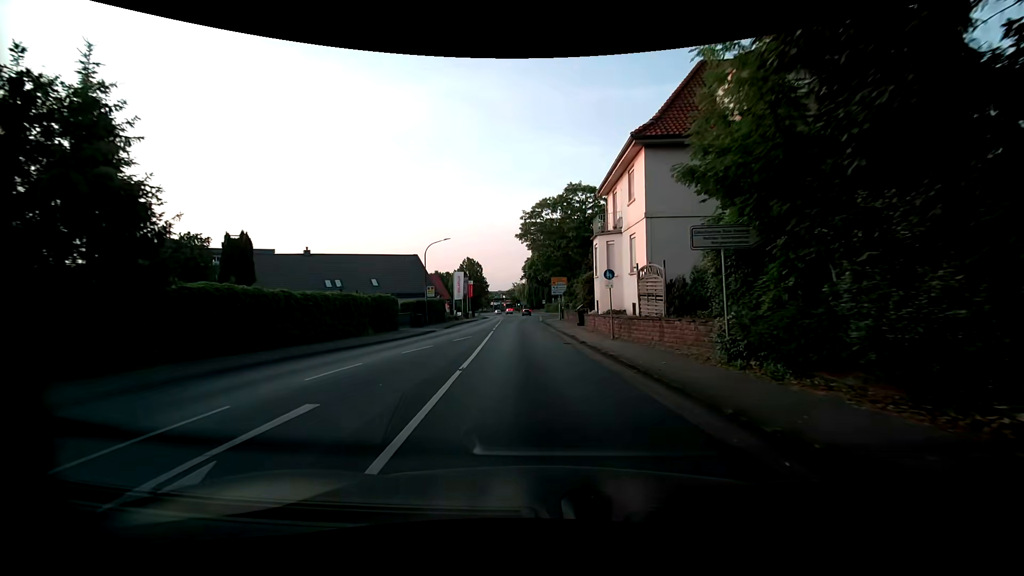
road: primary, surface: asphalt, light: Day
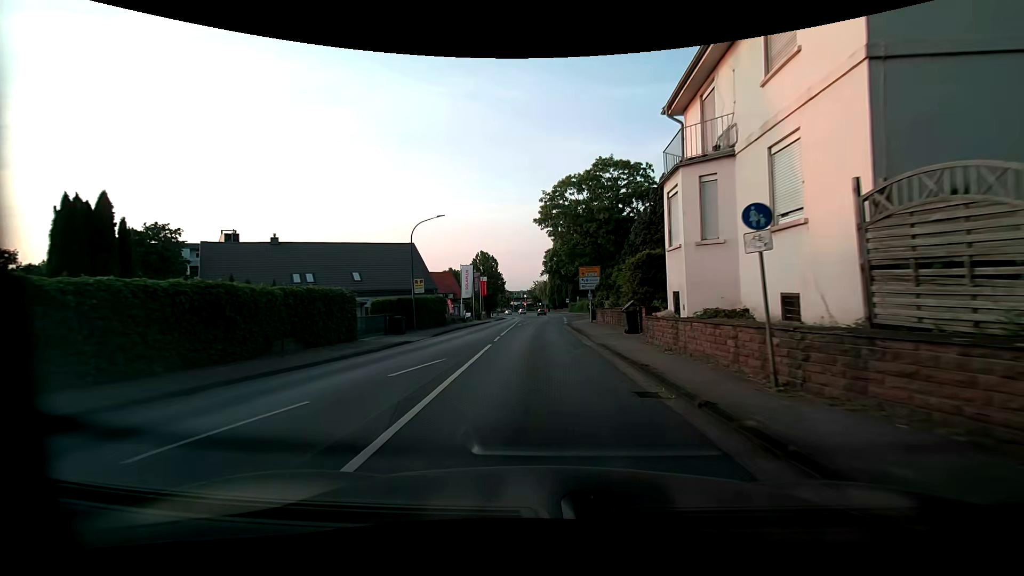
(-0.1, +11.9) m; -1°
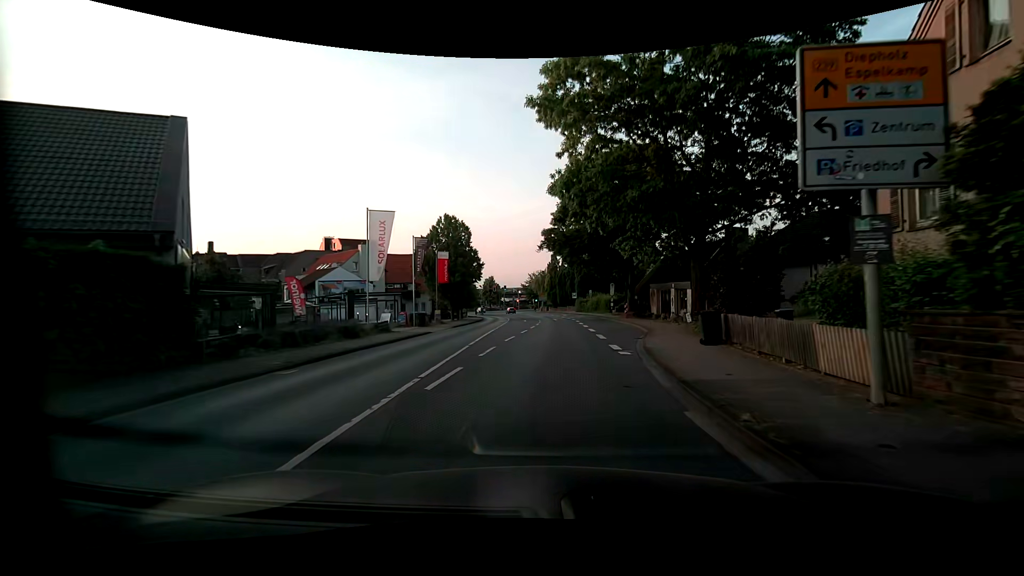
(-0.8, +33.5) m; 0°
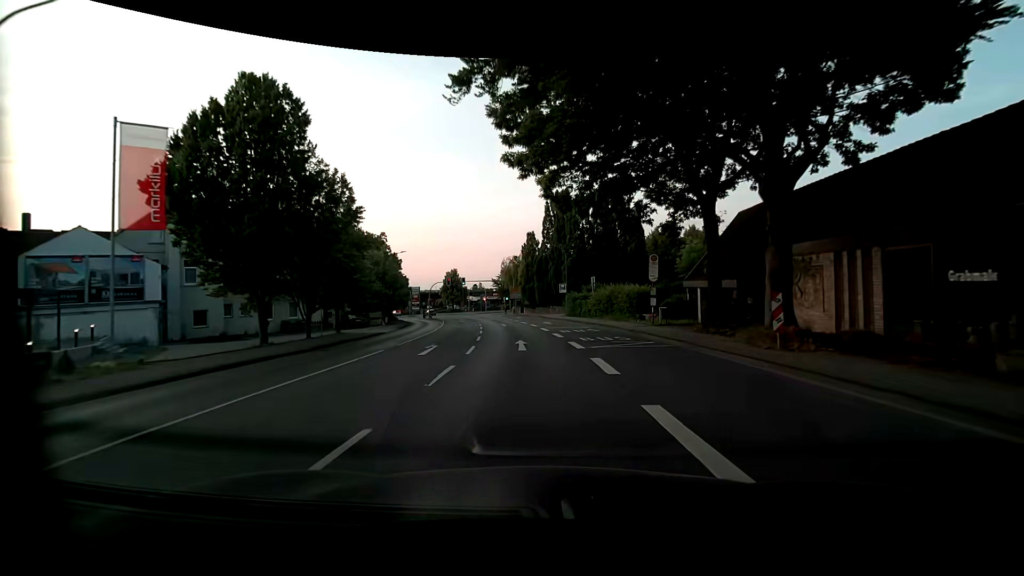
(+1.3, +35.1) m; +3°
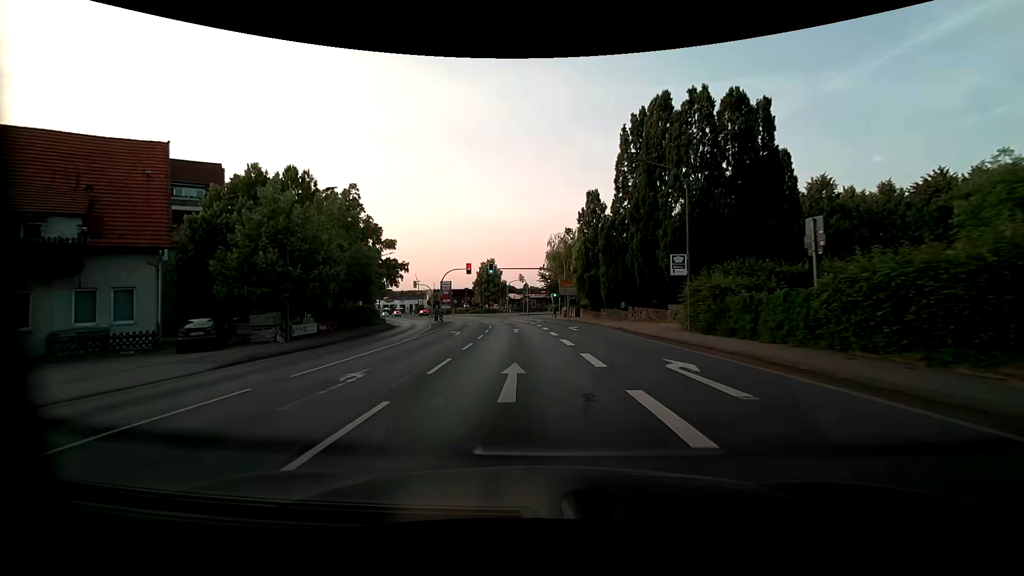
(-1.5, +29.0) m; -6°
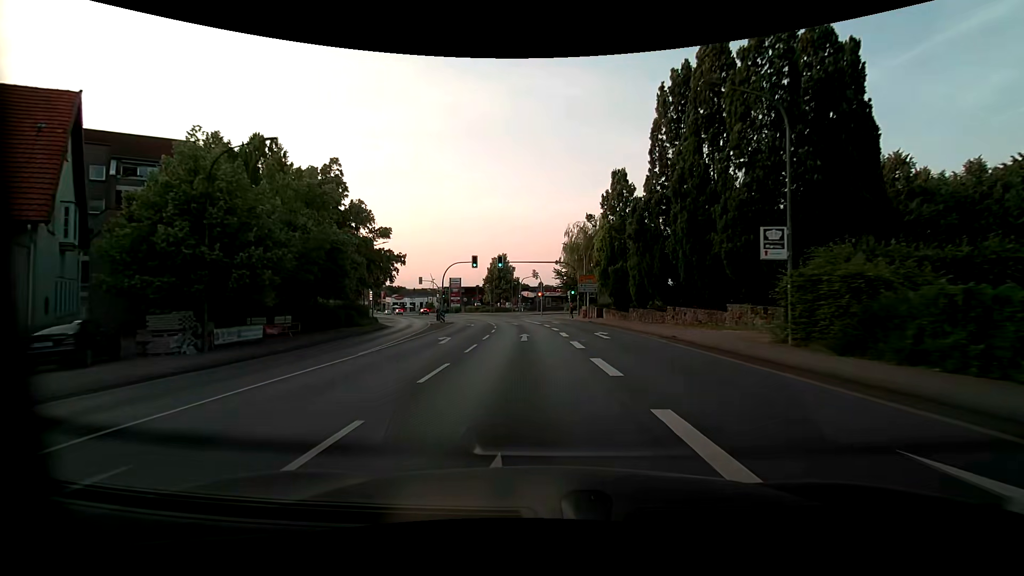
(-0.1, +7.5) m; -2°
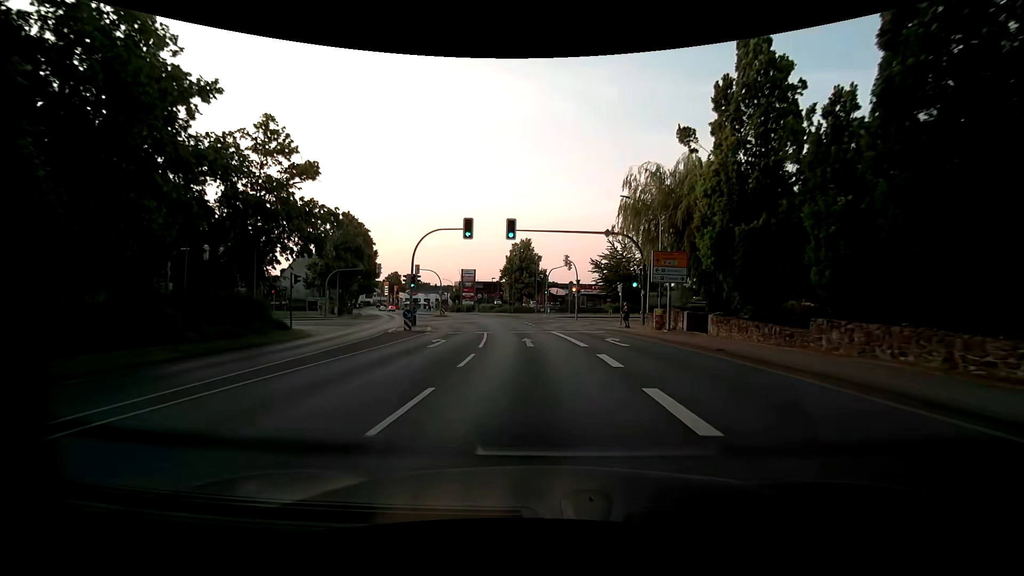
(-0.7, +22.0) m; -3°
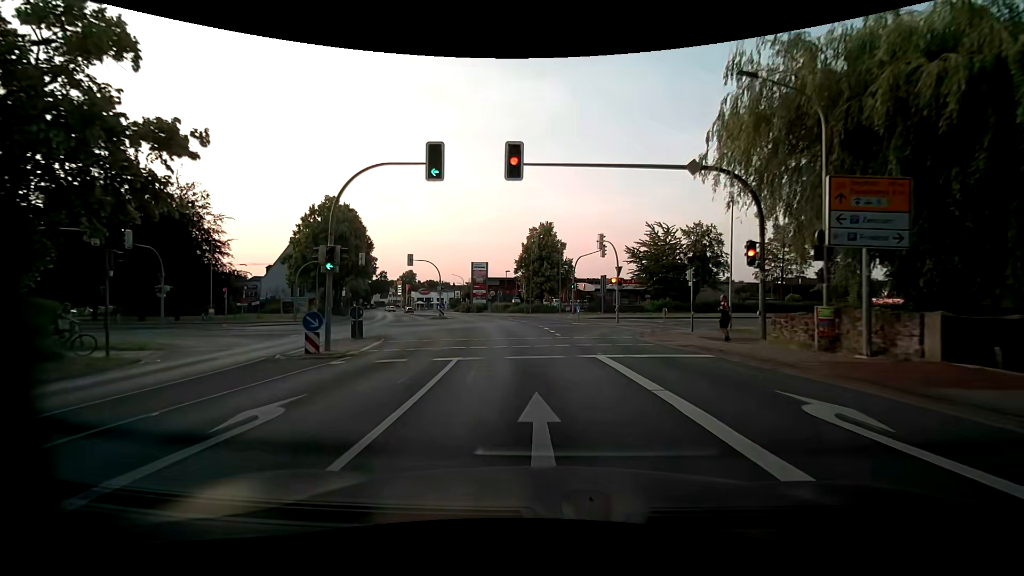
(-0.3, +14.6) m; -3°
(0, +10) (-1, +20) (-2, +30) (-3, +40) (-6, +50) (-8, +59) (-12, +69) (-15, +78) (-19, +87) (-22, +97) m
